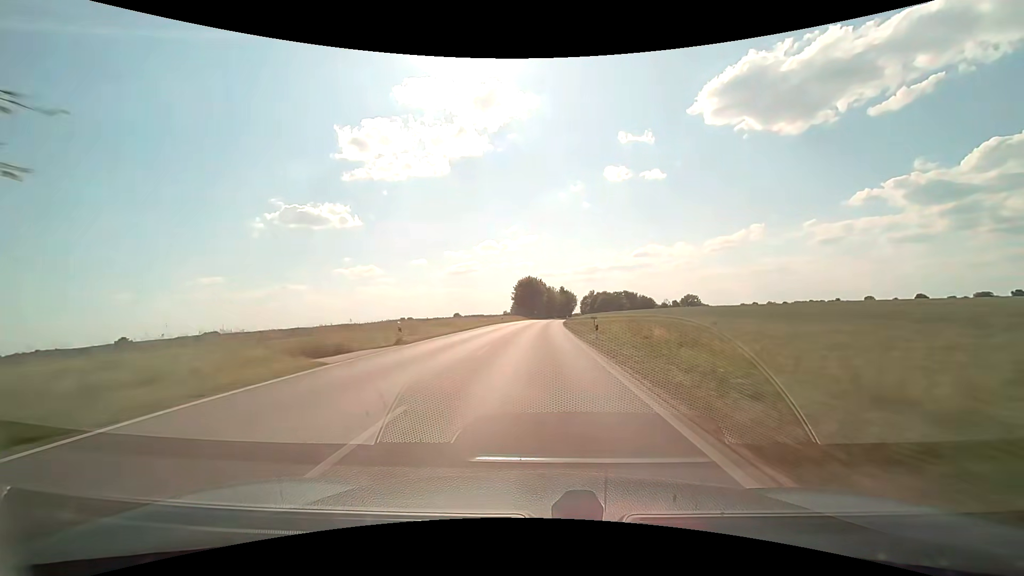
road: secondary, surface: asphalt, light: Day
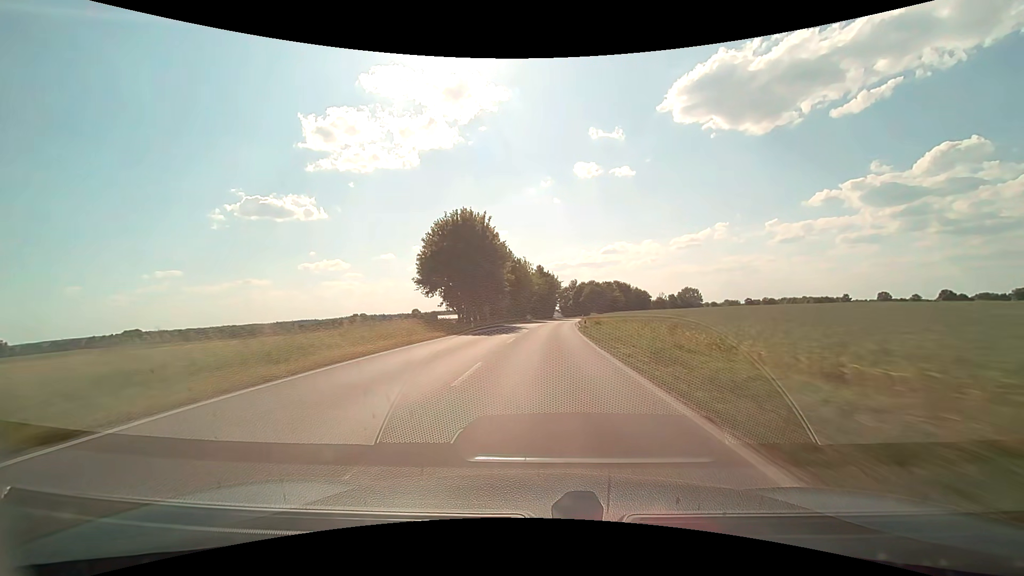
(+1.7, +78.1) m; +3°
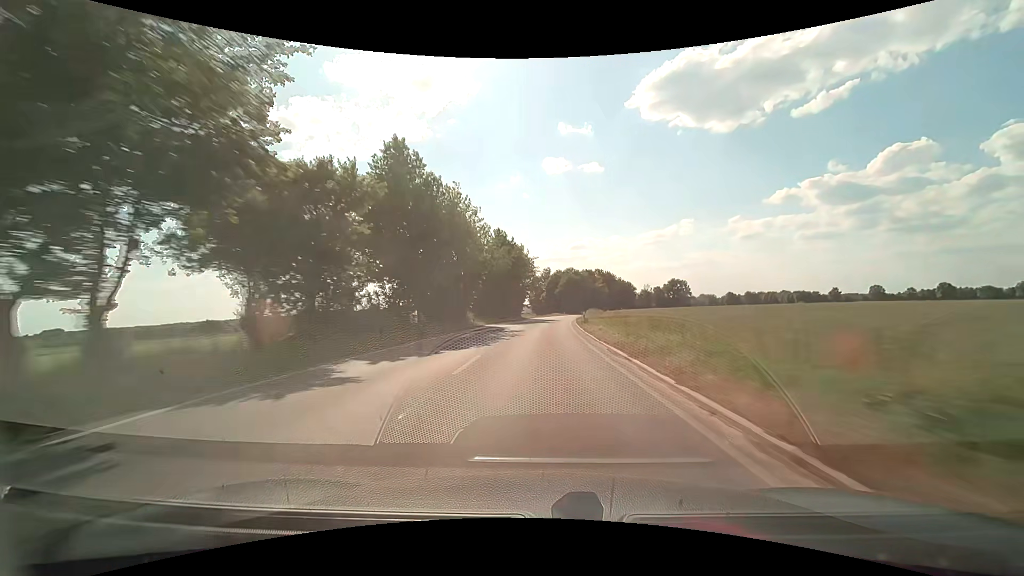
(+1.5, +46.6) m; +4°
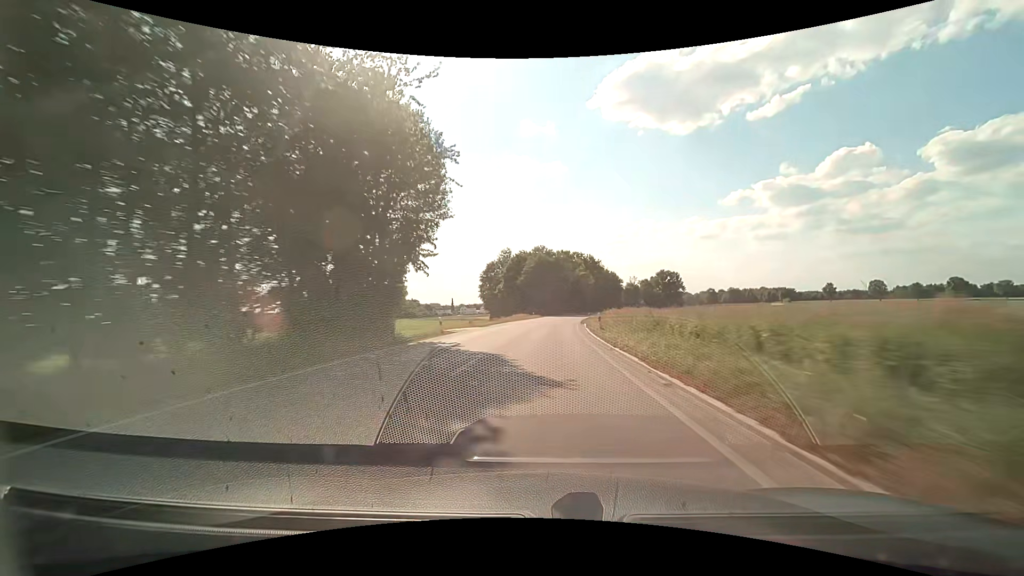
(+2.1, +60.2) m; +4°
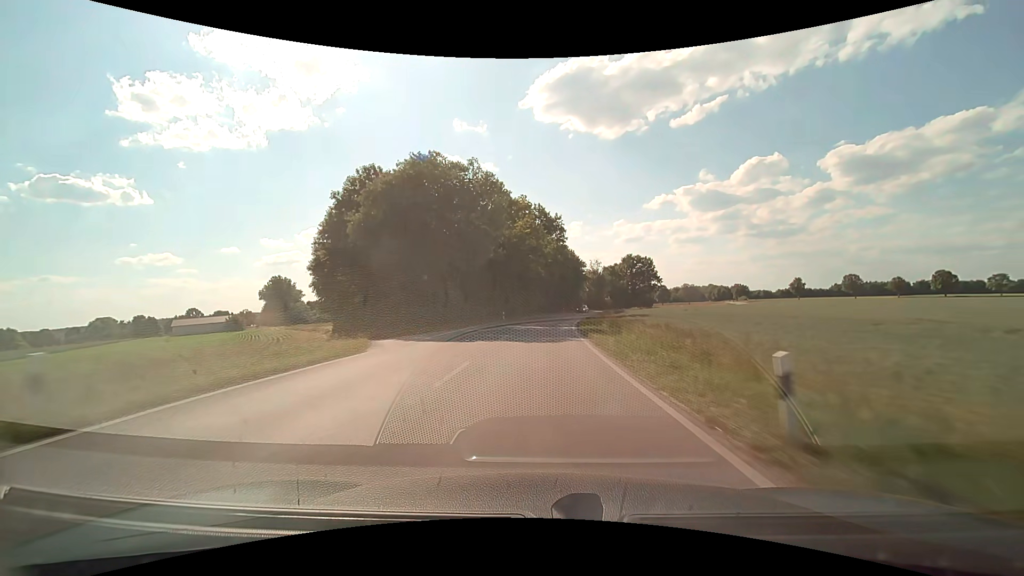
(+4.4, +73.4) m; +7°
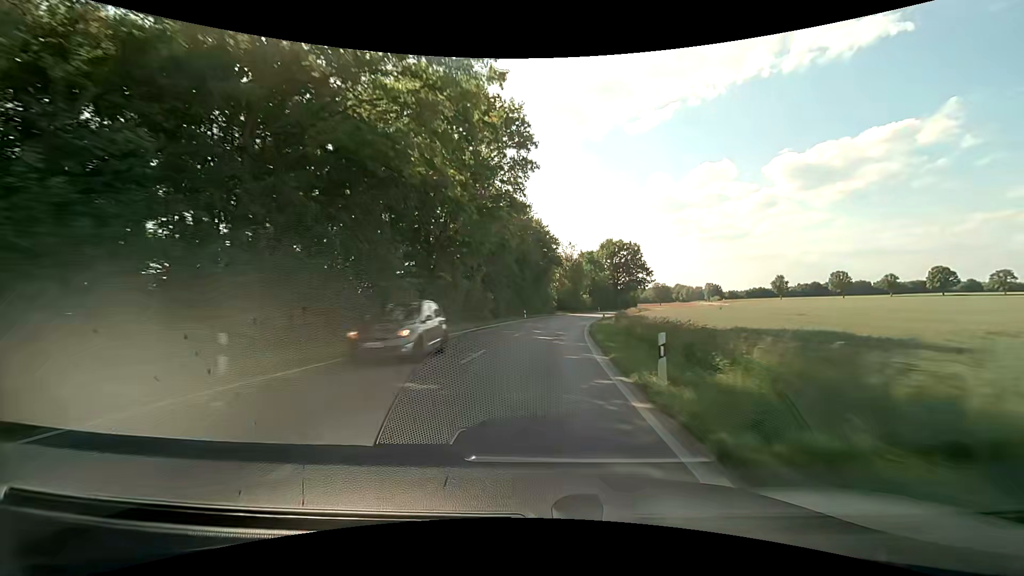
(+1.9, +44.2) m; +5°
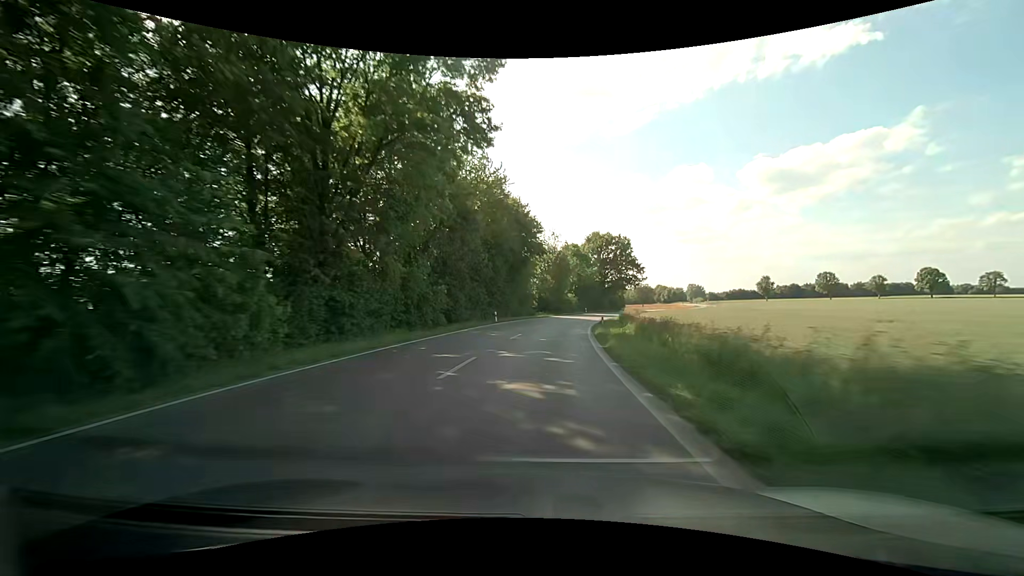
(+0.3, +14.8) m; +2°
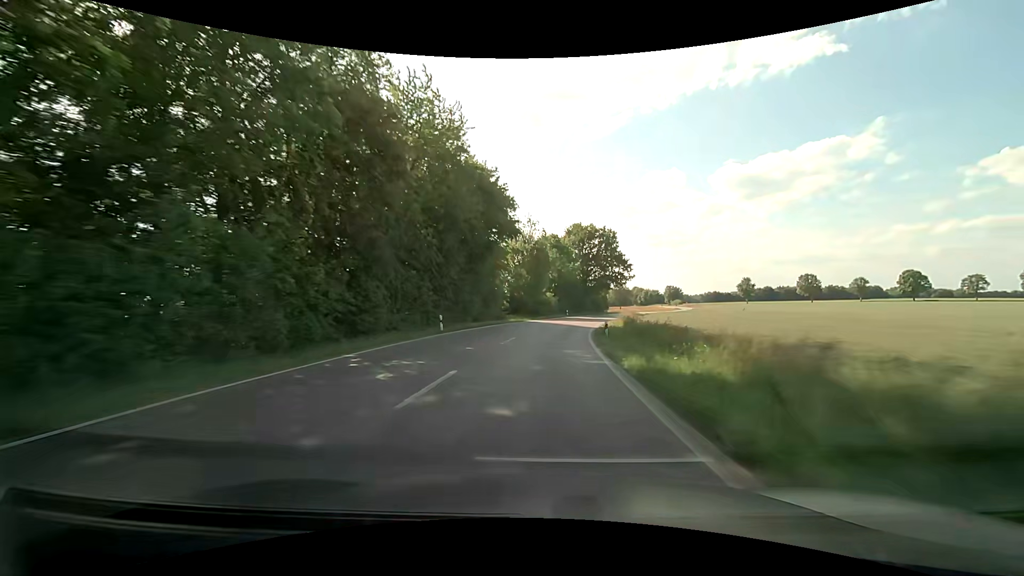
(+0.4, +14.8) m; +3°
(0, +10) (+1, +20) (+2, +30) (+3, +40) (+5, +50) (+7, +59) (+10, +69) (+13, +79) (+16, +88) (+19, +98) m
